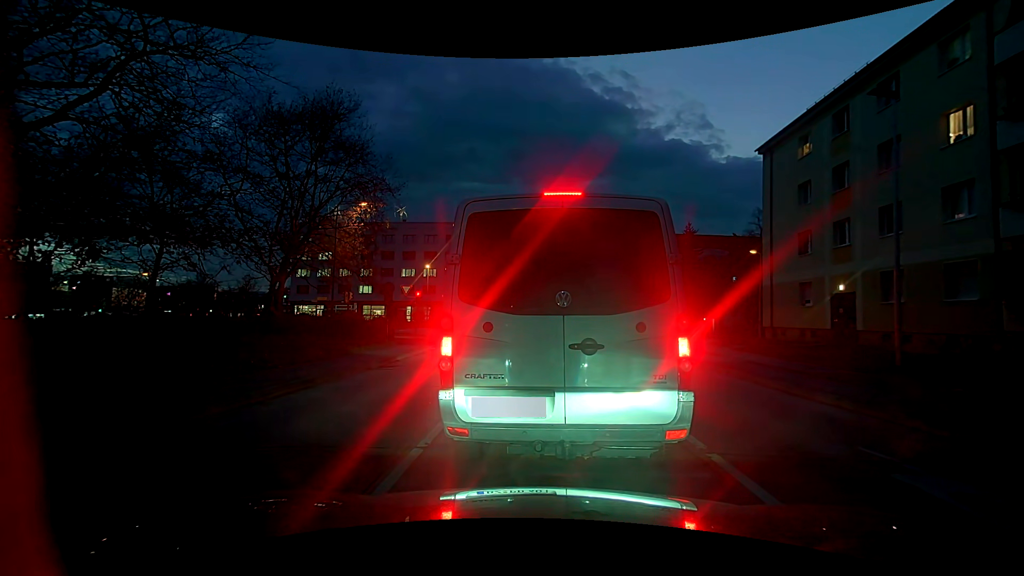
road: tertiary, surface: asphalt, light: Dusk
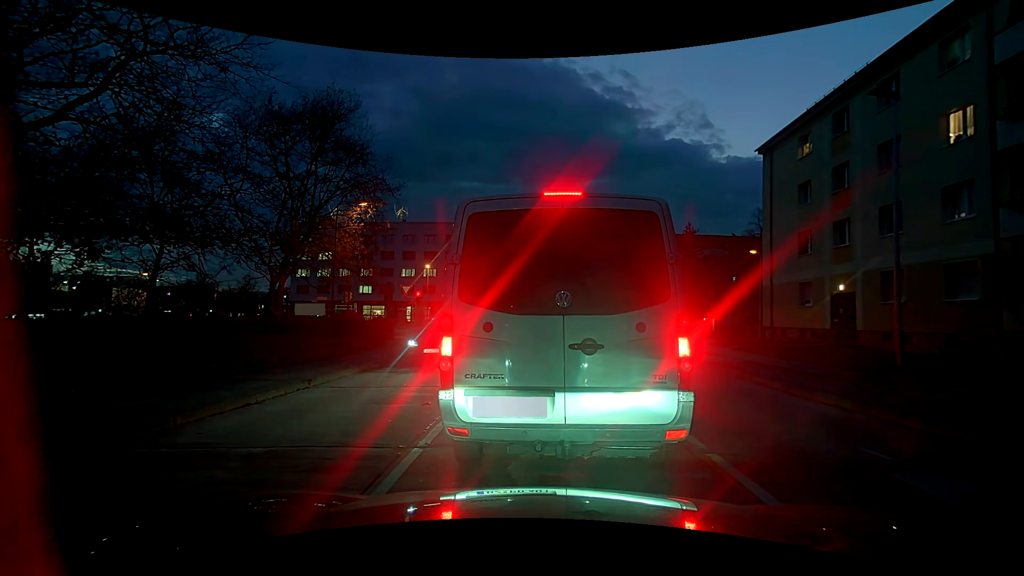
(0.0, 0.0) m; 0°
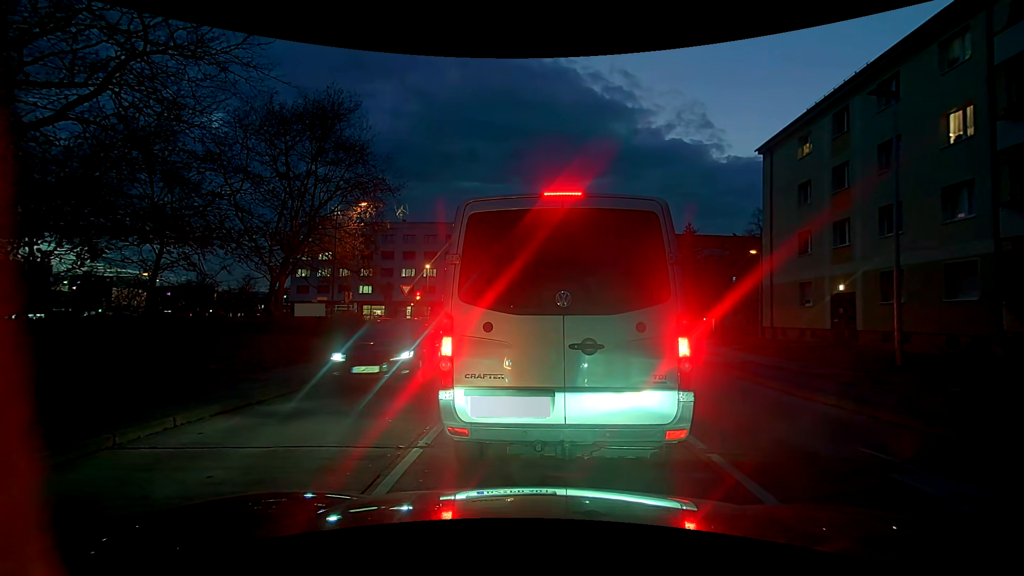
(0.0, 0.0) m; 0°
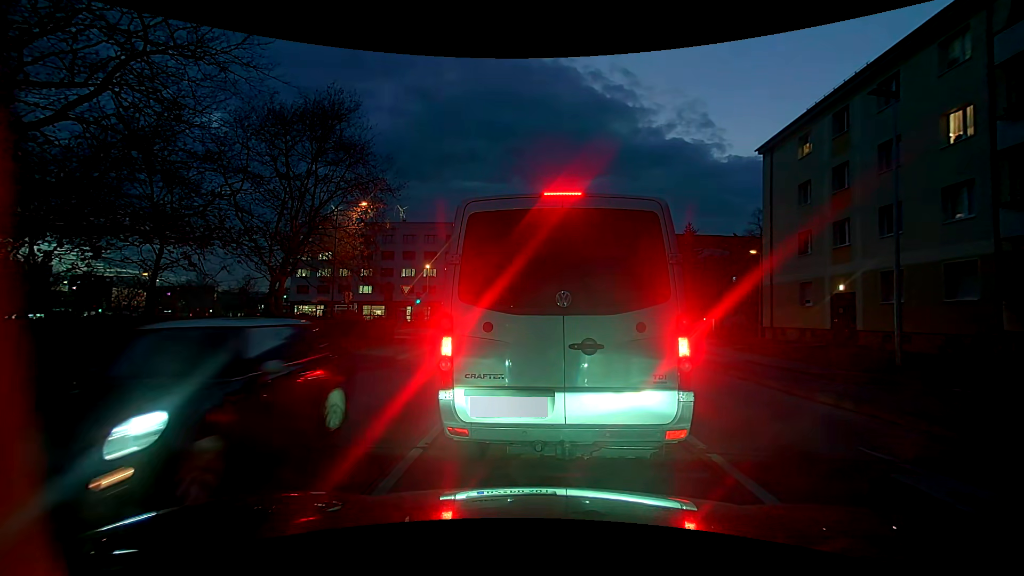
(0.0, 0.0) m; 0°
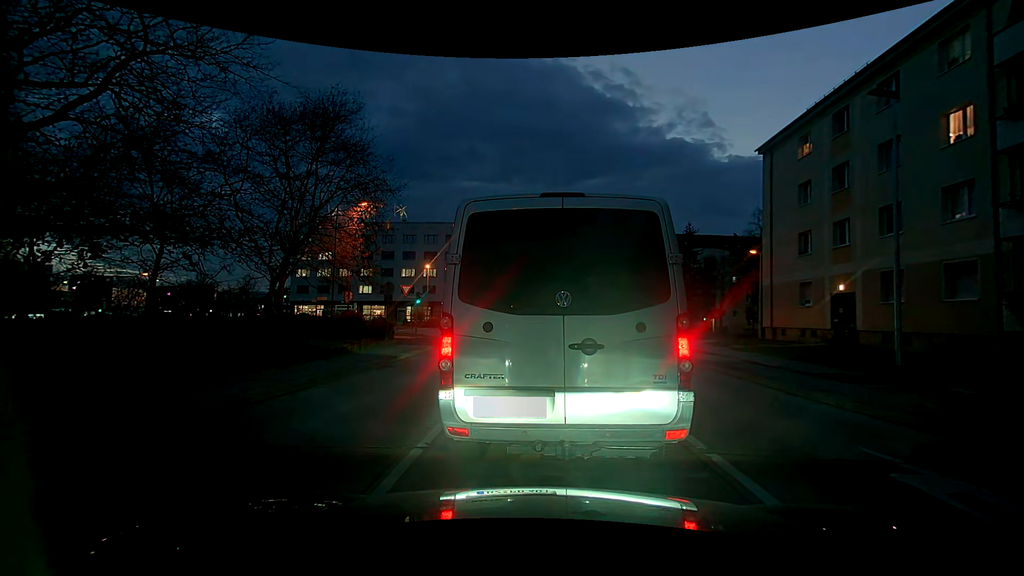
(0.0, 0.0) m; 0°
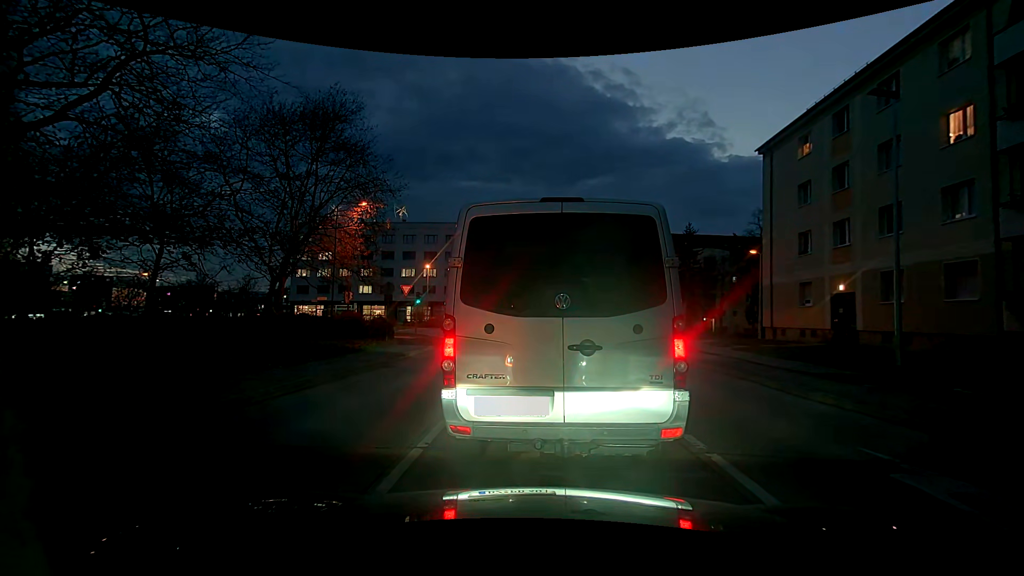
(0.0, 0.0) m; 0°
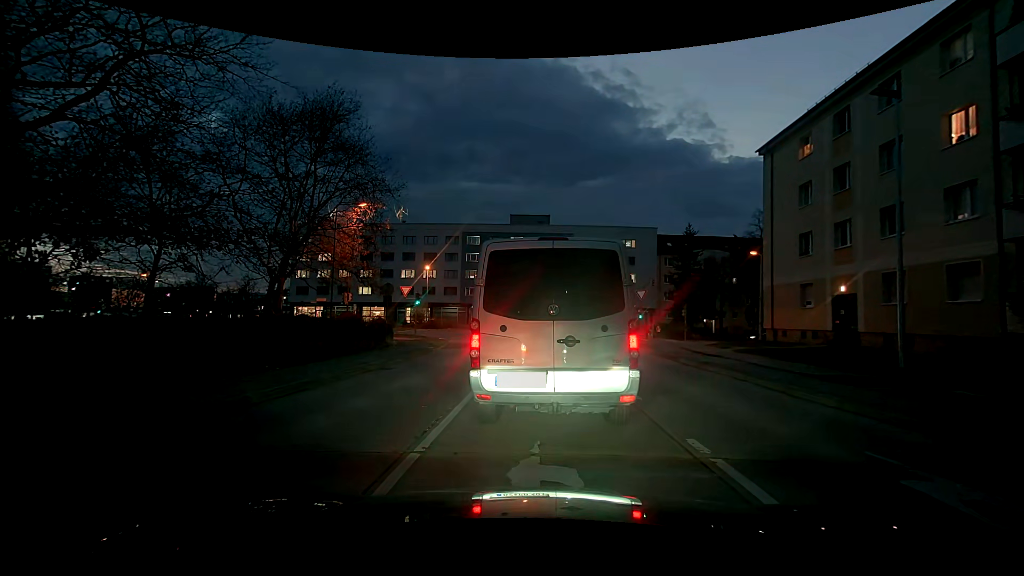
(0.0, +0.1) m; 0°
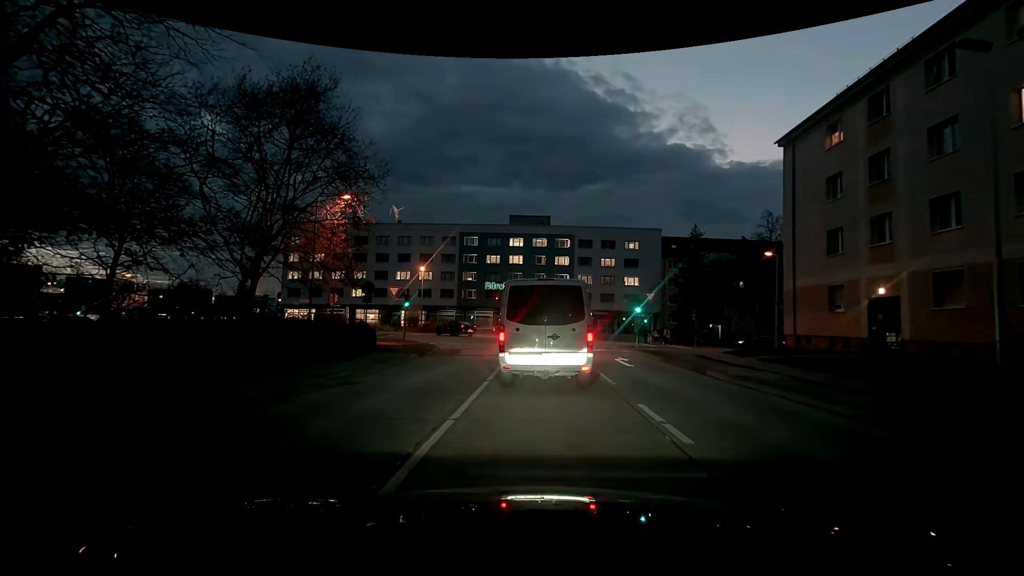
(+0.1, +3.3) m; +2°
(0, +10) (0, +20) (0, +30) (0, +40) (-3, +49) (-11, +56) (-20, +58) (-30, +59) (-40, +58) (-50, +58) m
